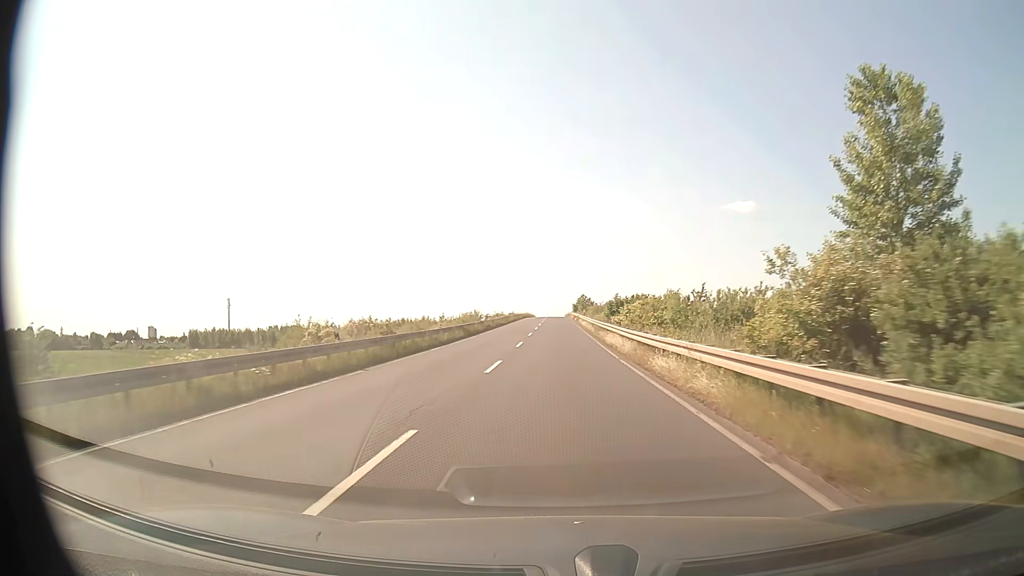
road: tertiary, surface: asphalt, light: Day
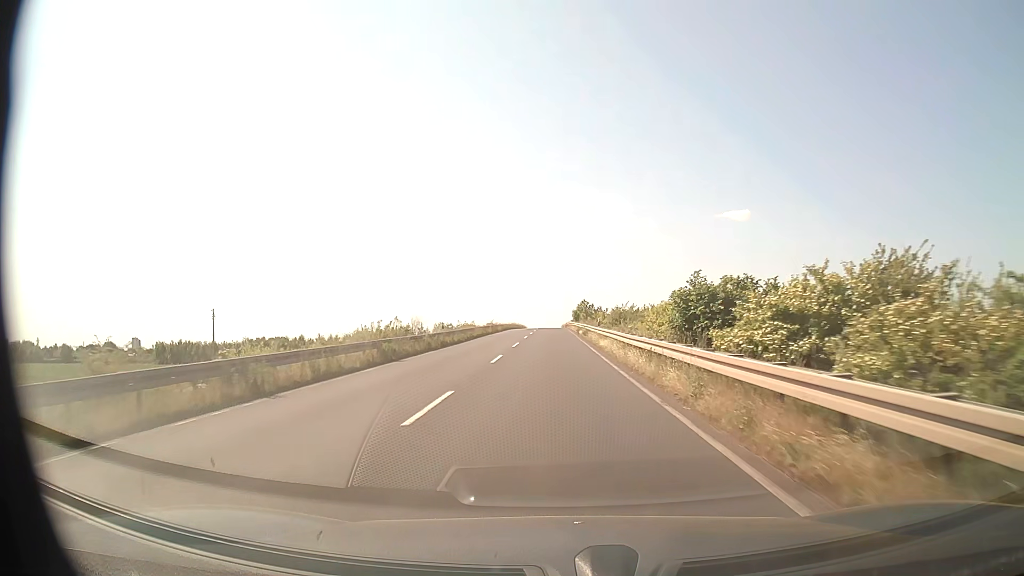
(+0.2, +31.4) m; 0°
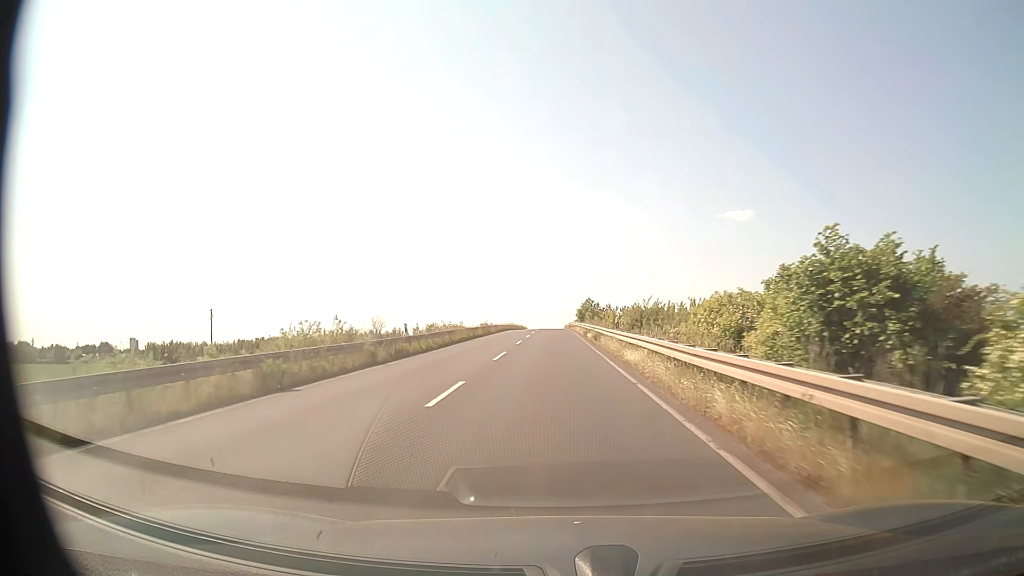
(0.0, +10.4) m; 0°
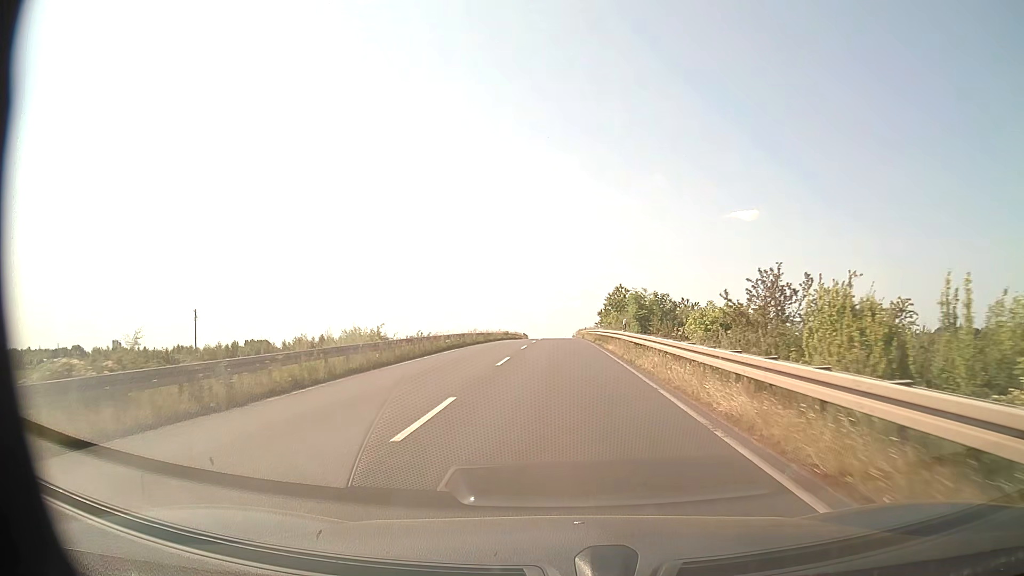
(-0.4, +50.8) m; -1°
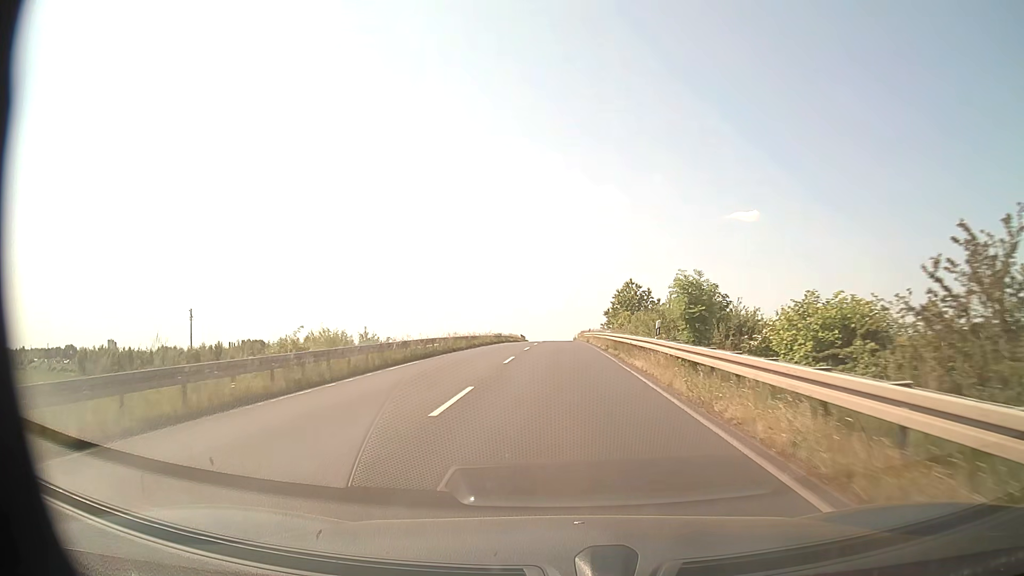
(0.0, +10.0) m; 0°
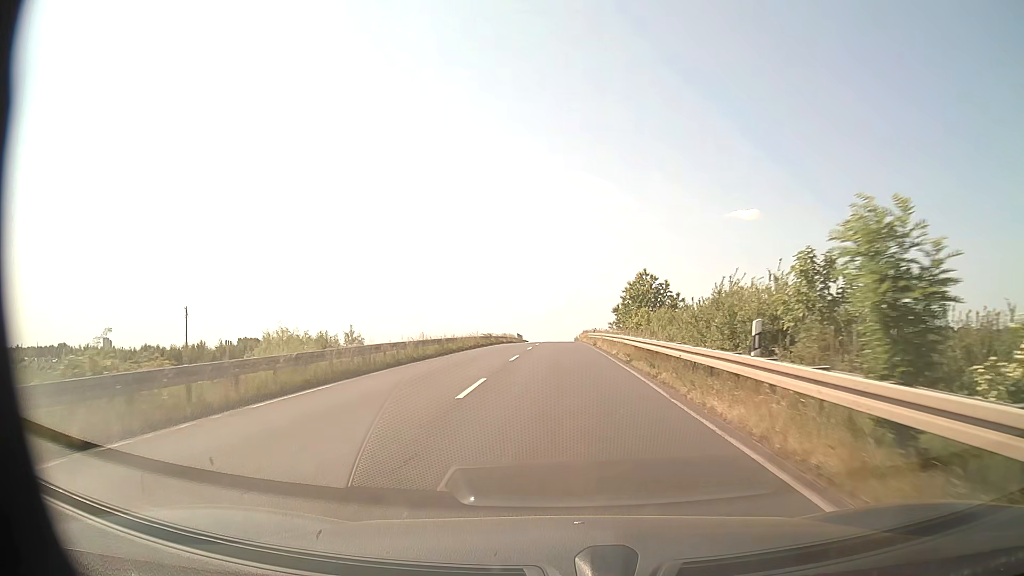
(0.0, +9.9) m; 0°
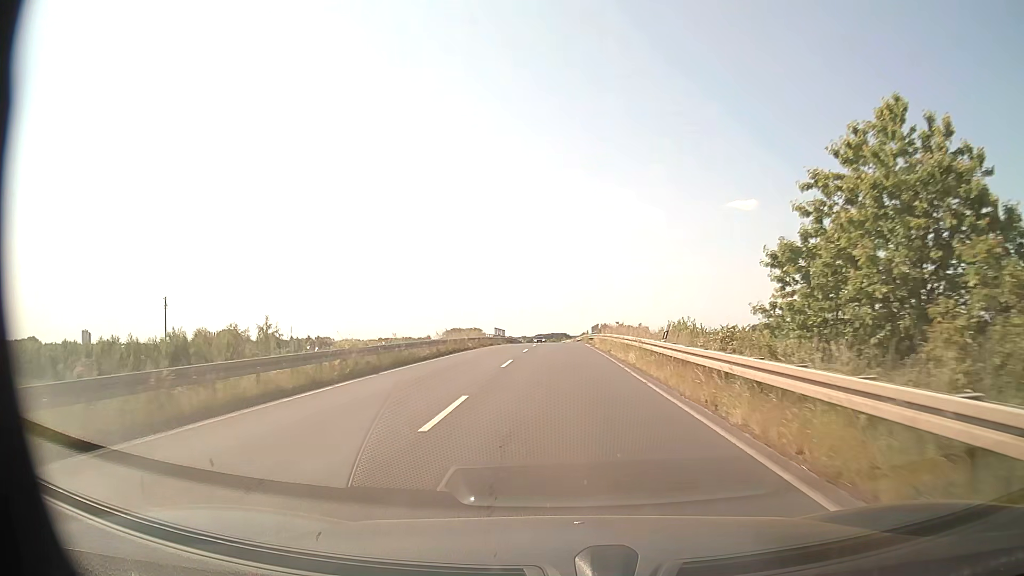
(+0.1, +39.4) m; 0°
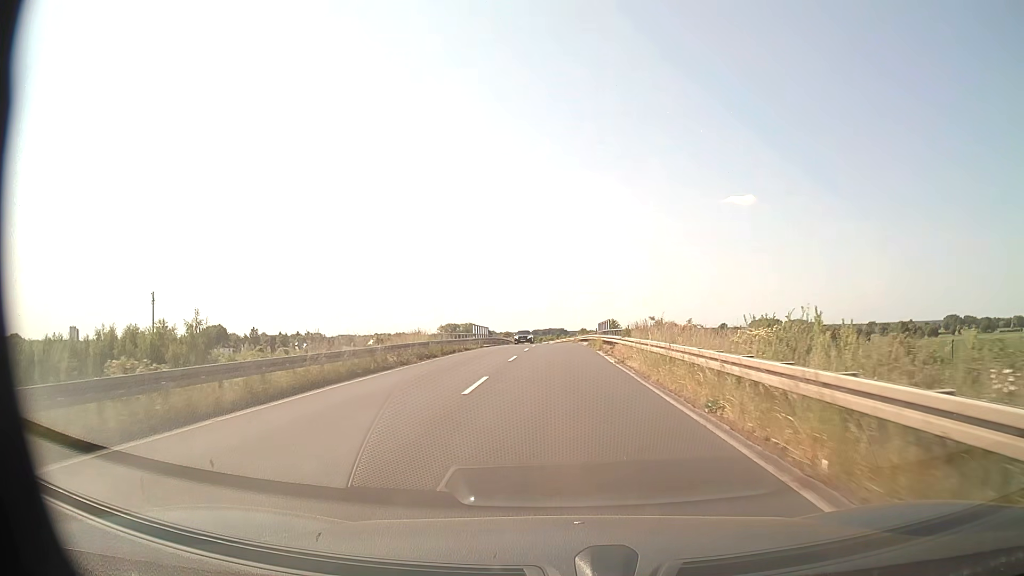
(0.0, +19.8) m; 0°
(0, +10) (0, +20) (0, +30) (0, +40) (0, +50) (0, +60) (0, +70) (0, +80) (0, +90) (0, +100) m
